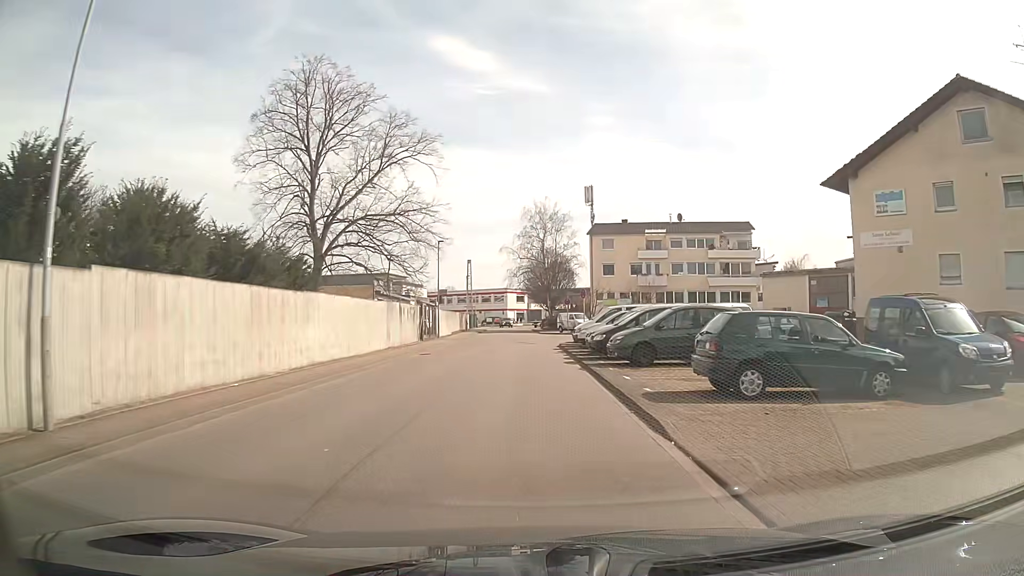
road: unclassified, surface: asphalt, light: Day
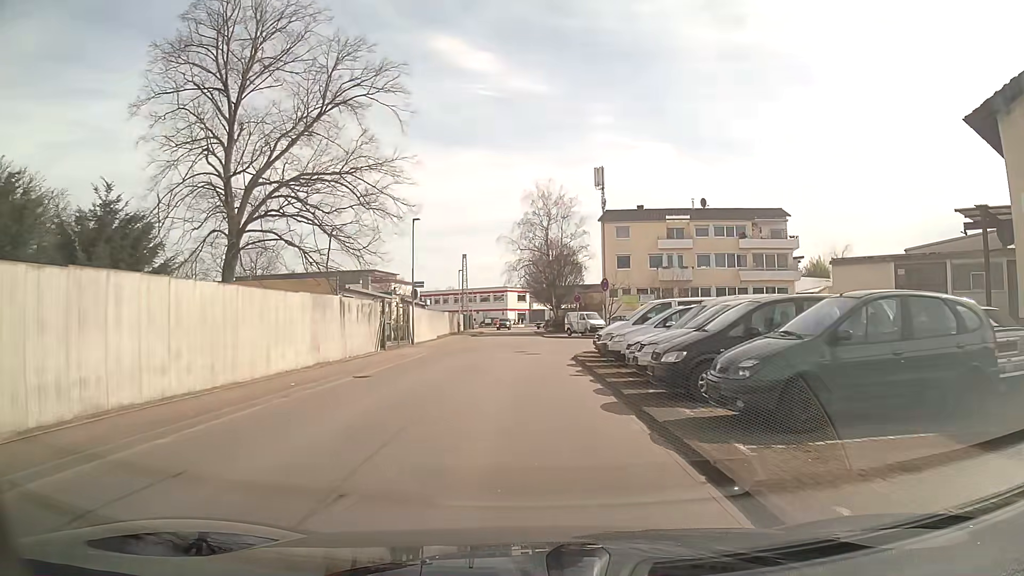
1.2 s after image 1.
(-0.1, +10.5) m; -1°
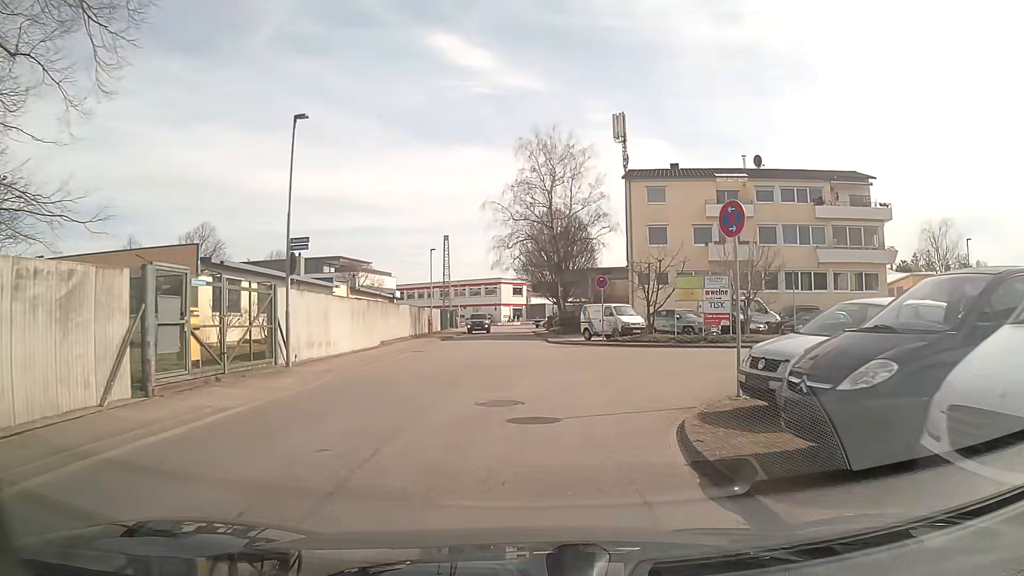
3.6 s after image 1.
(0.0, +18.1) m; 0°
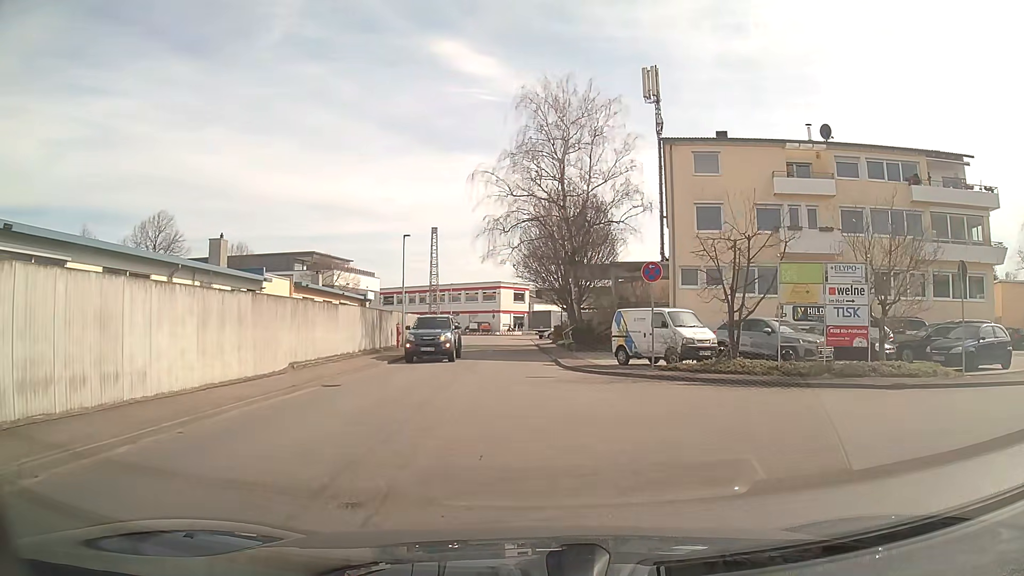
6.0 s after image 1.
(0.0, +12.3) m; 0°
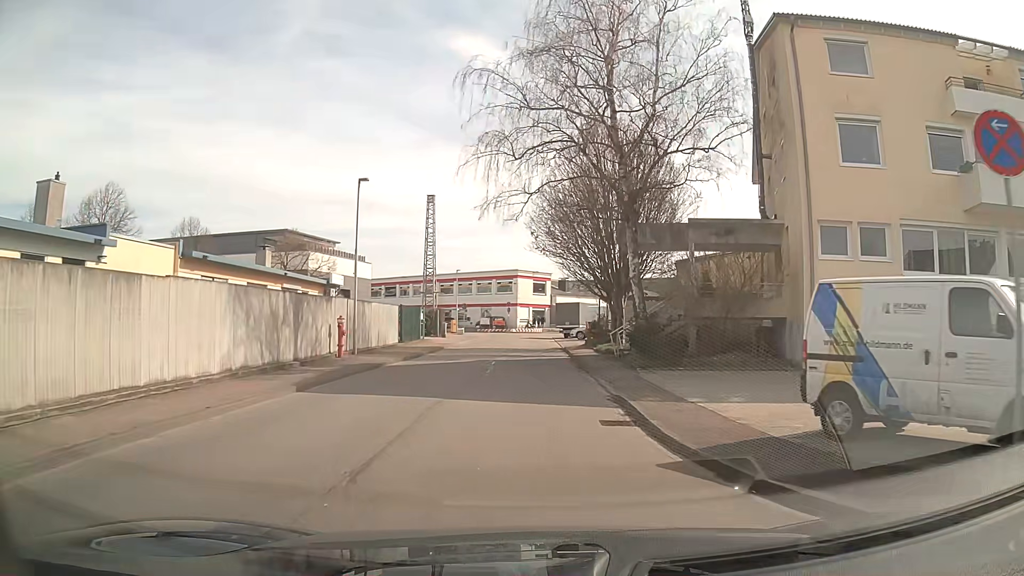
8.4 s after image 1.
(-0.2, +14.8) m; -1°
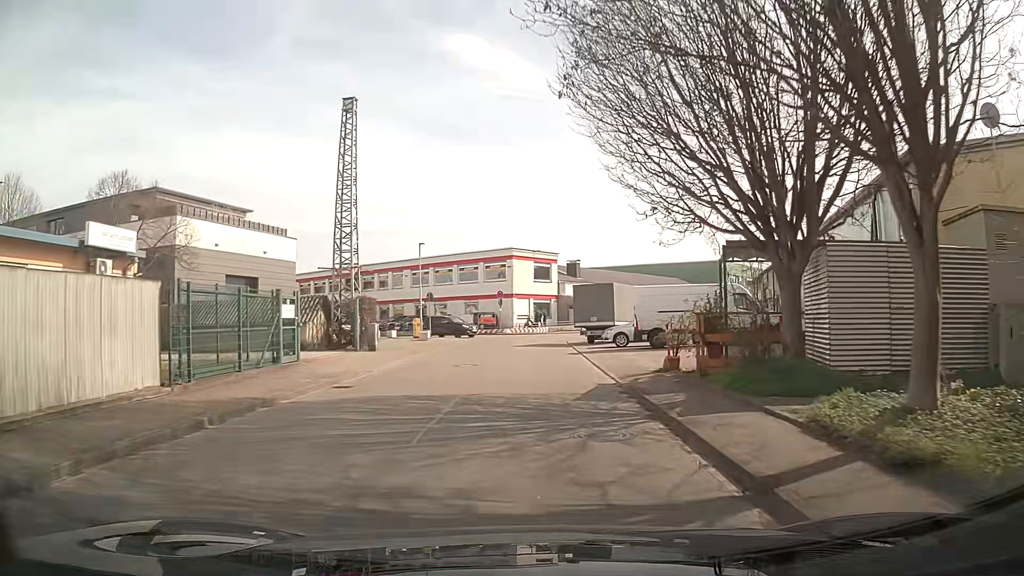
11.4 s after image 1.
(-0.2, +23.1) m; -1°
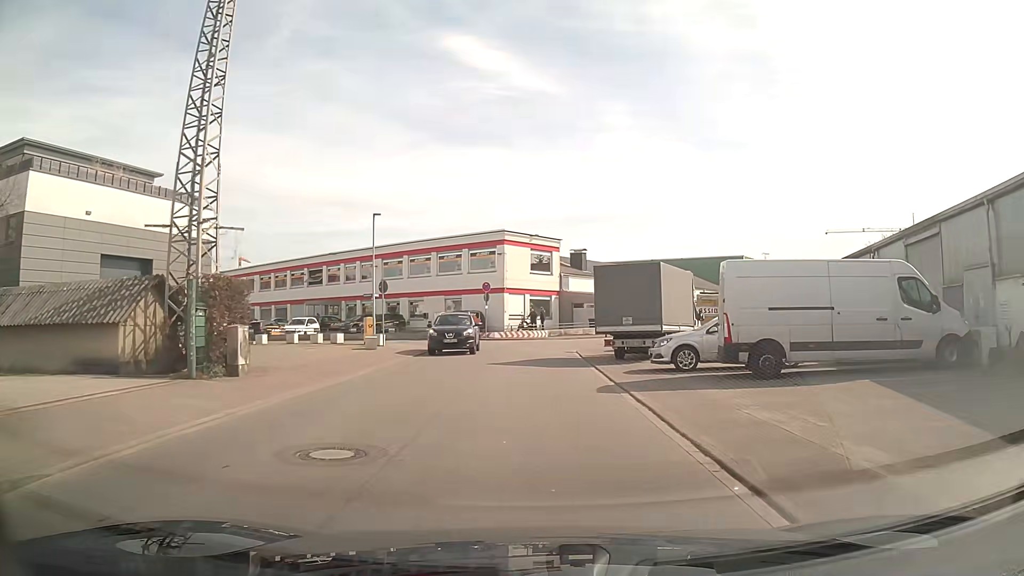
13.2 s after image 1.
(+0.1, +12.9) m; -1°
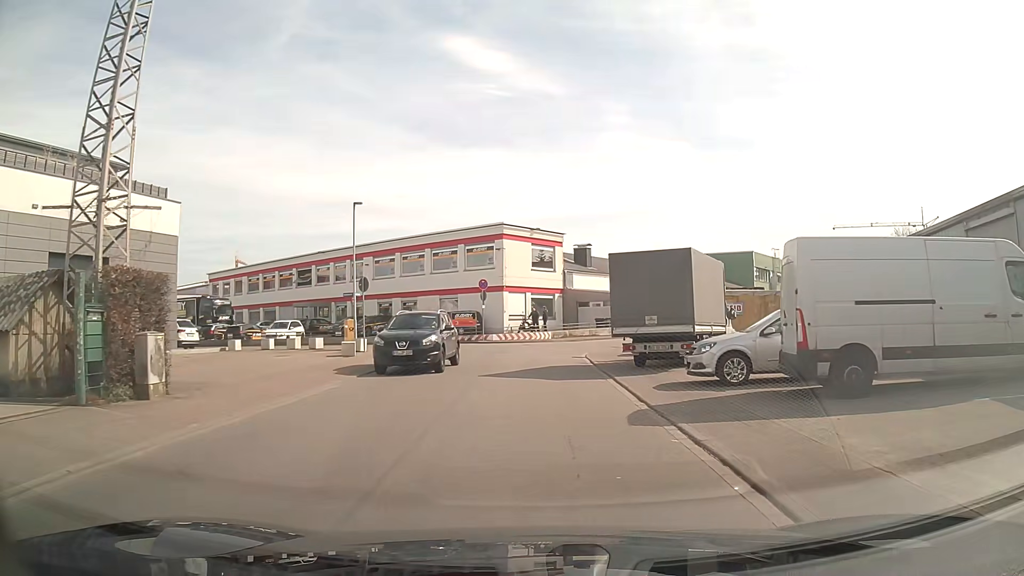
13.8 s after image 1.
(+0.1, +3.9) m; 0°
